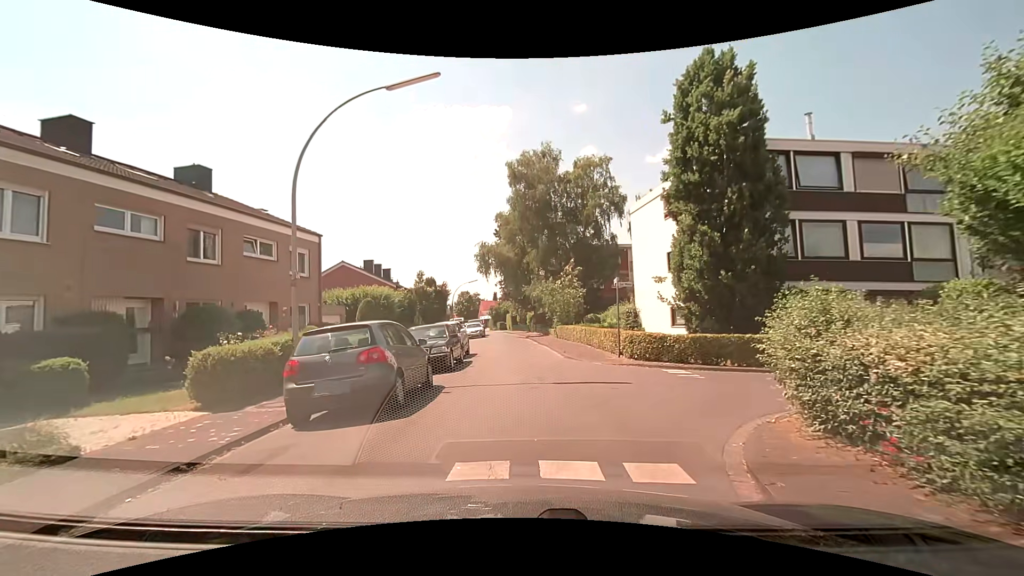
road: residential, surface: paved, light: Day
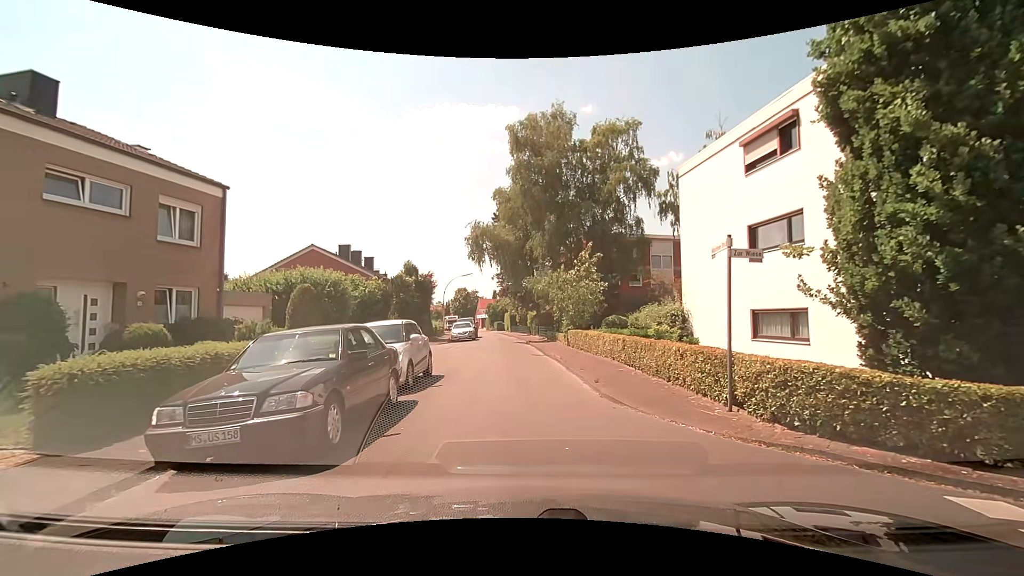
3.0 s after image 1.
(-0.1, +8.9) m; -1°
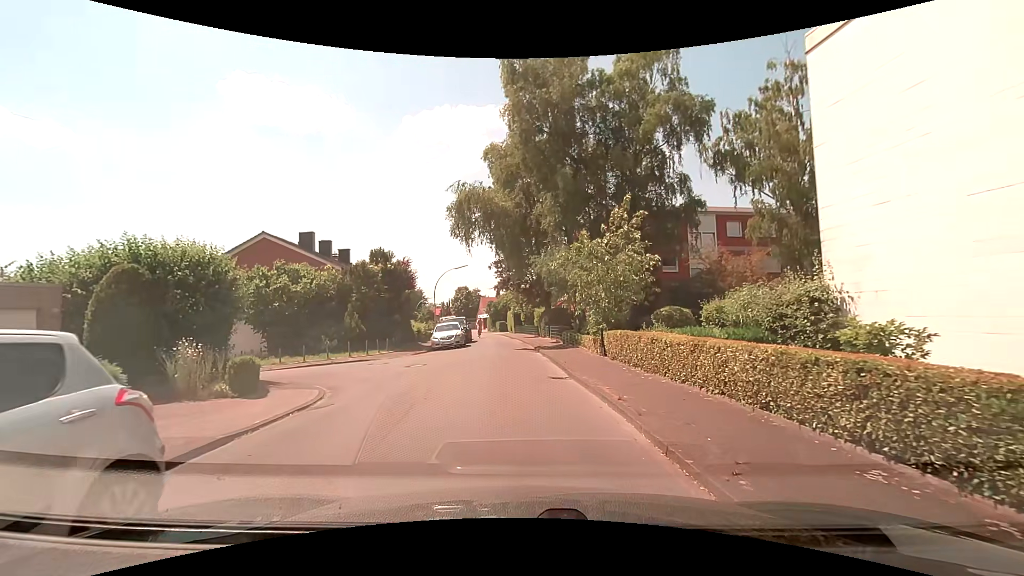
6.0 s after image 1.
(+0.2, +10.2) m; +1°
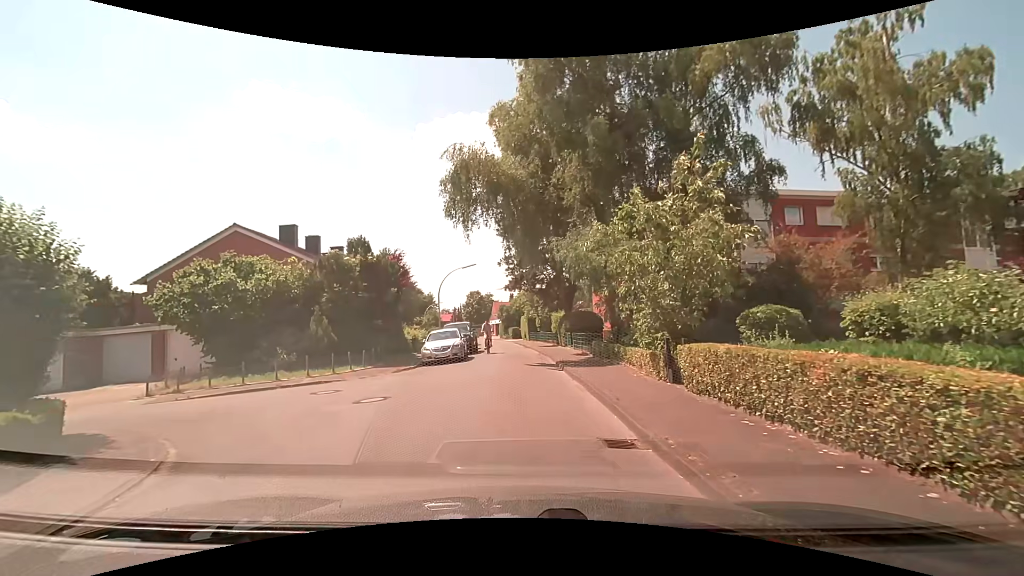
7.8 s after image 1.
(-0.1, +6.3) m; -3°
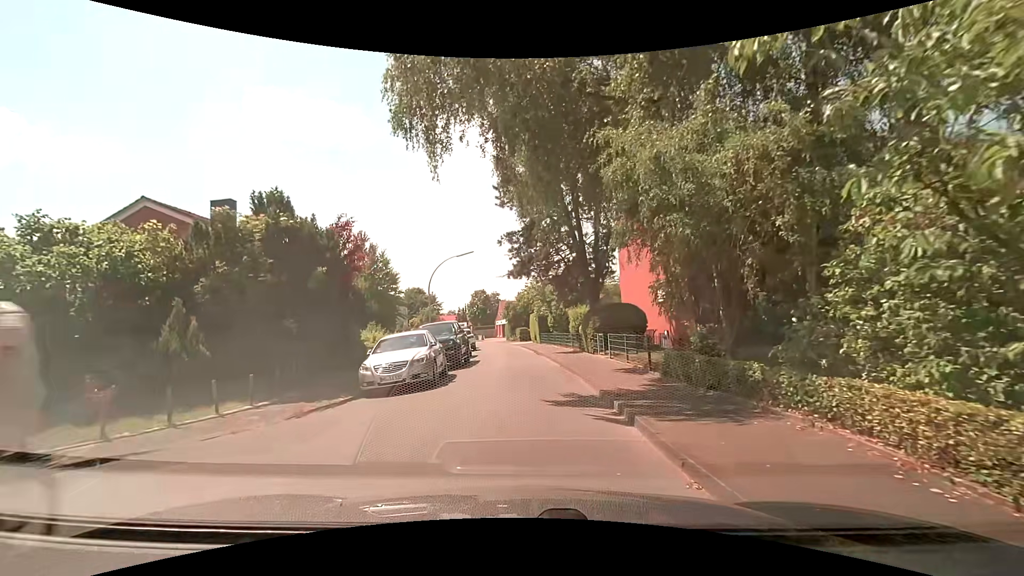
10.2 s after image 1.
(+0.2, +9.2) m; 0°
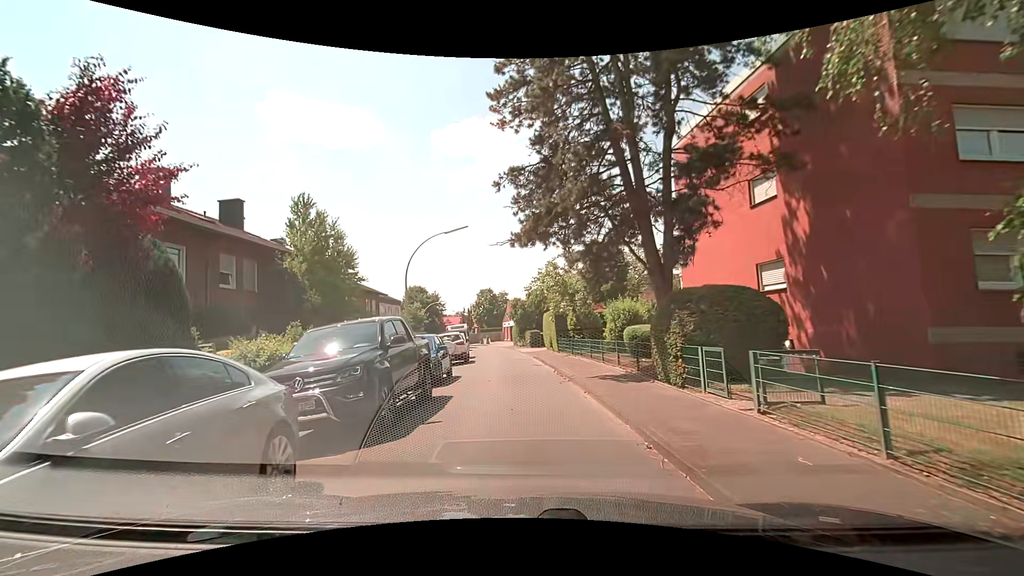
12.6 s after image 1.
(-0.1, +11.1) m; -1°
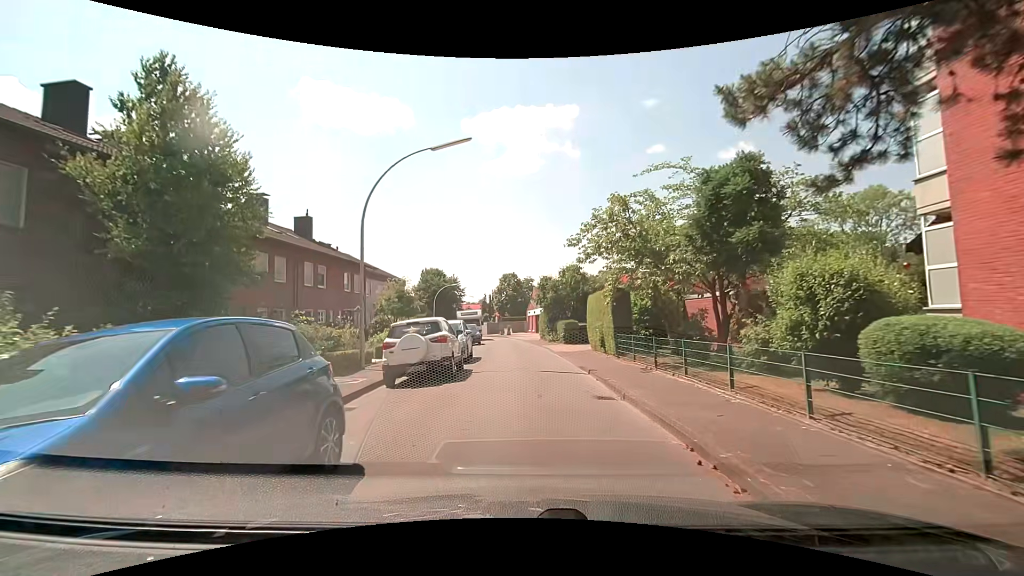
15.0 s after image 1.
(-0.5, +12.6) m; -2°
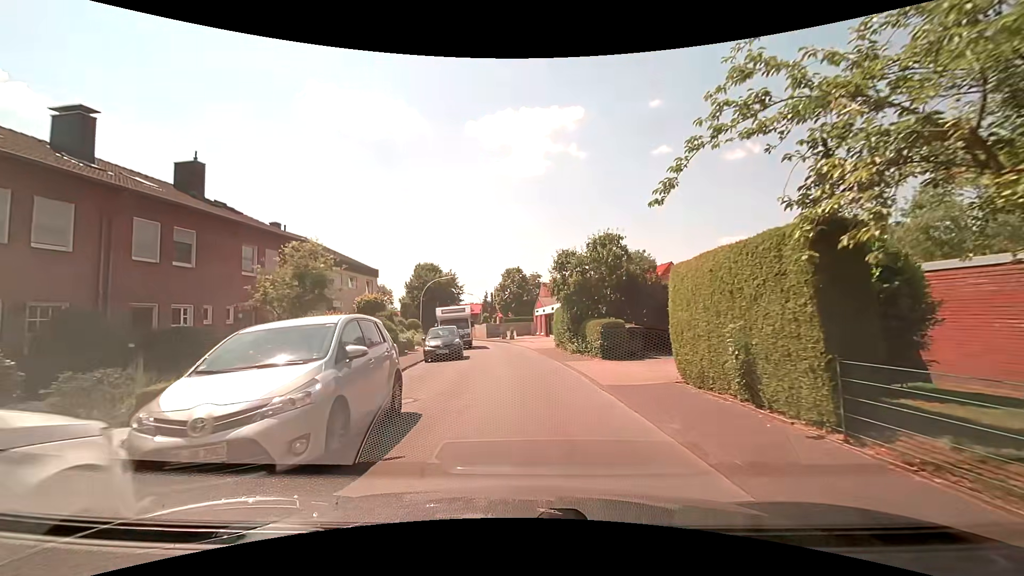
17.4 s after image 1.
(-0.4, +13.4) m; -2°
(0, +10) (0, +20) (-1, +30) (-2, +40) (-4, +50) (-6, +59) (-9, +69) (-12, +79) (-14, +88) (-20, +96) m
